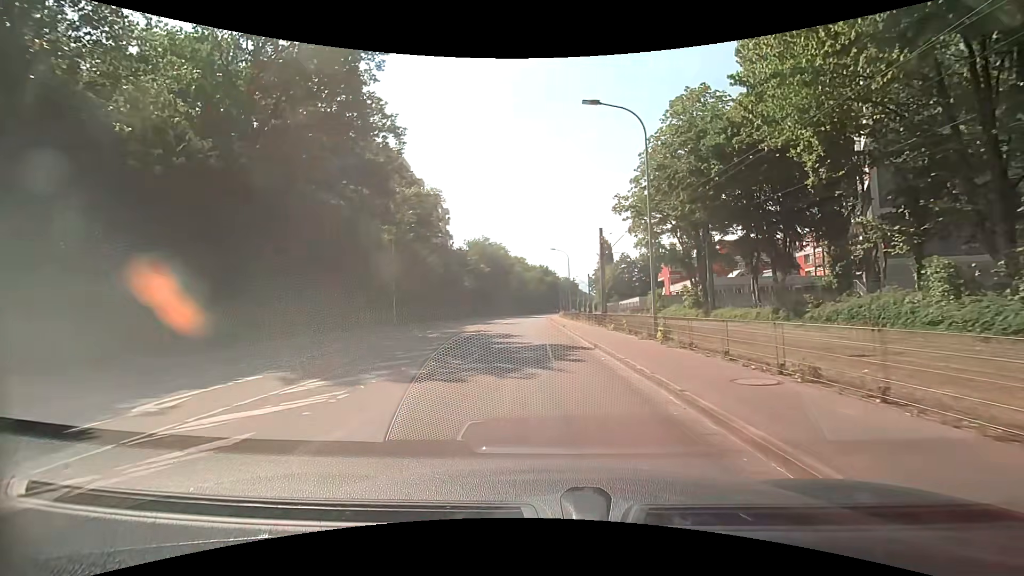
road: secondary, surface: asphalt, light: Day
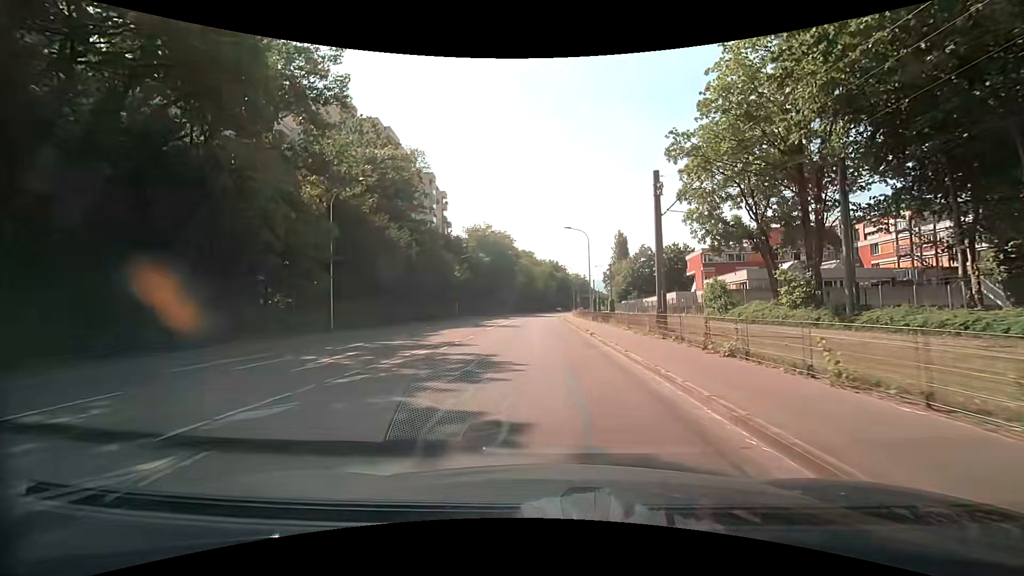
(-0.3, +15.6) m; -1°
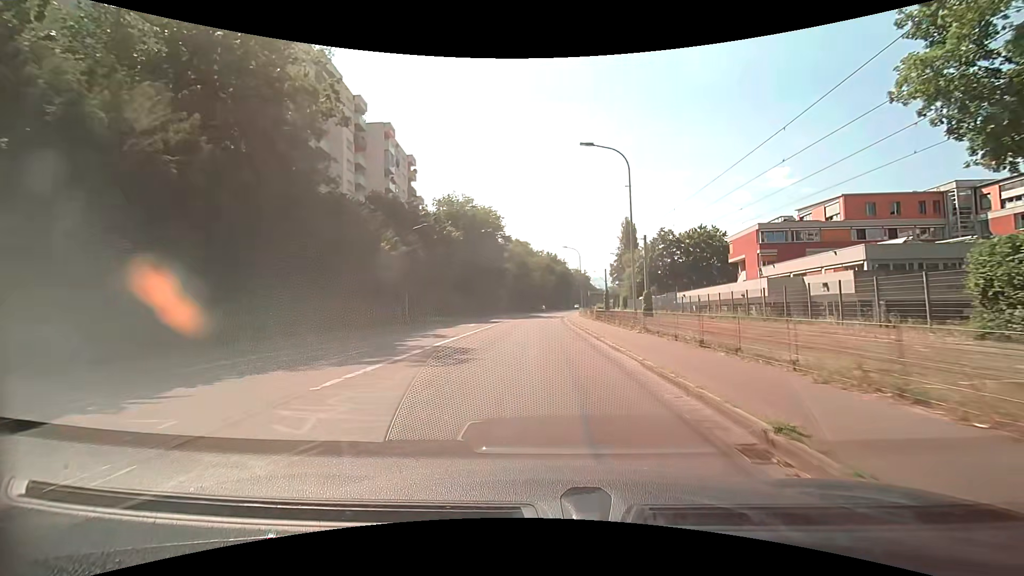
(+0.2, +25.0) m; +1°
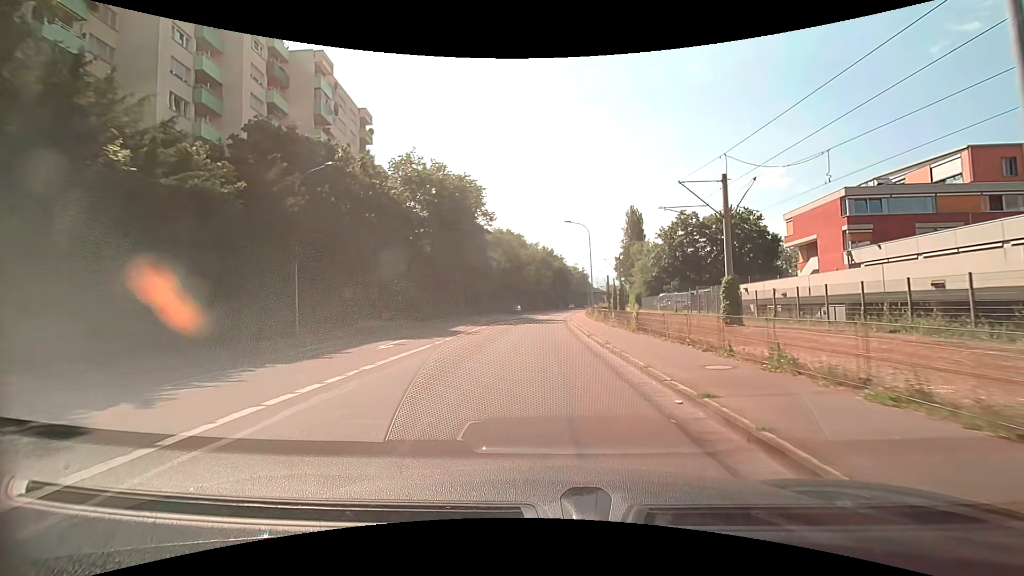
(+0.1, +19.7) m; +1°
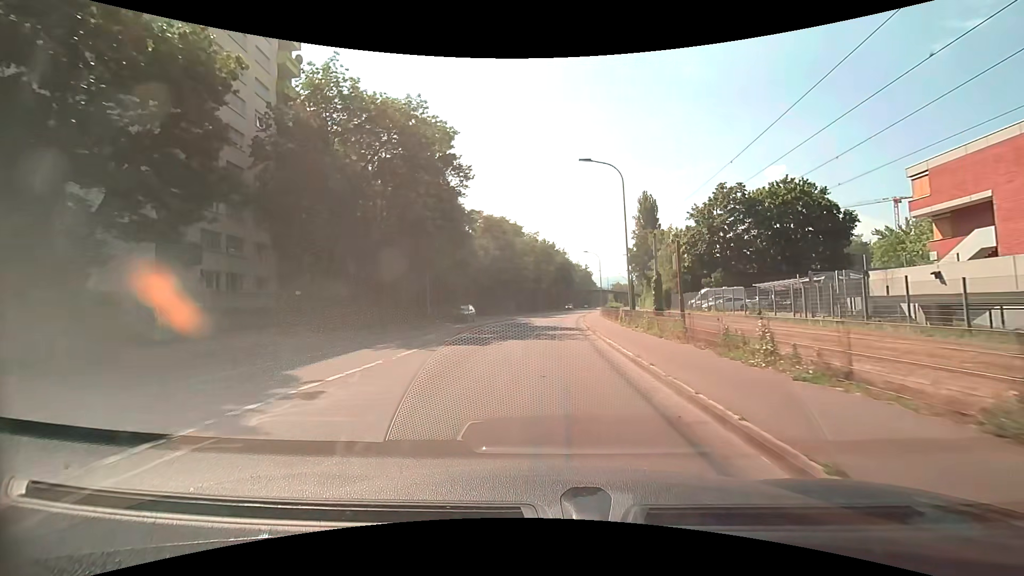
(-0.3, +19.8) m; 0°
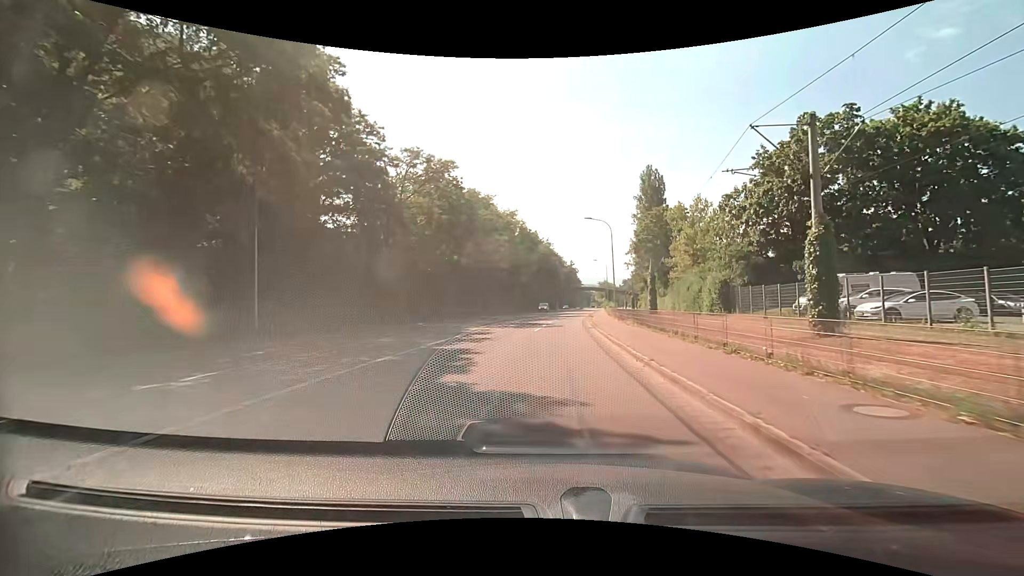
(+0.1, +27.5) m; +2°
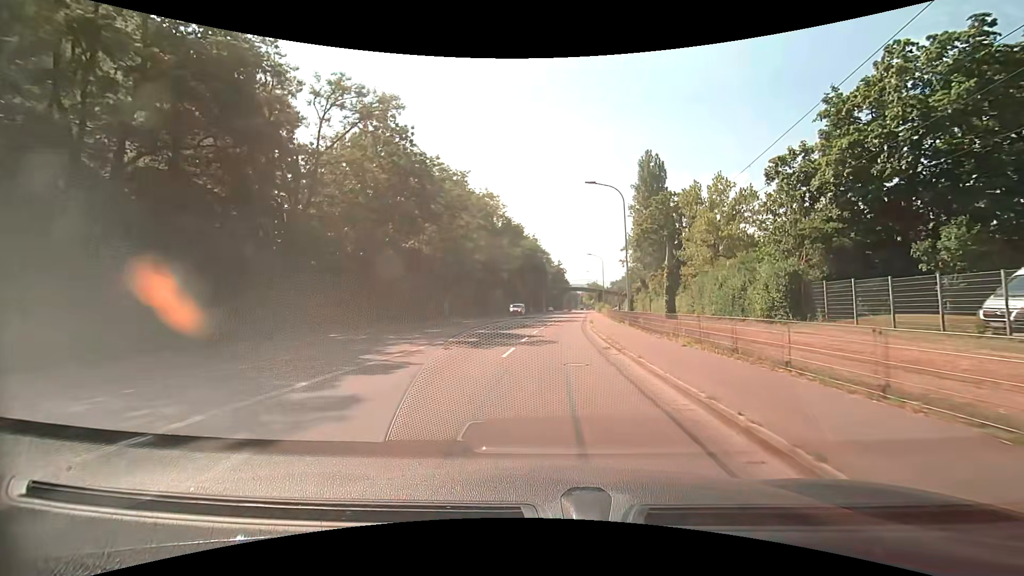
(+0.1, +13.5) m; +1°
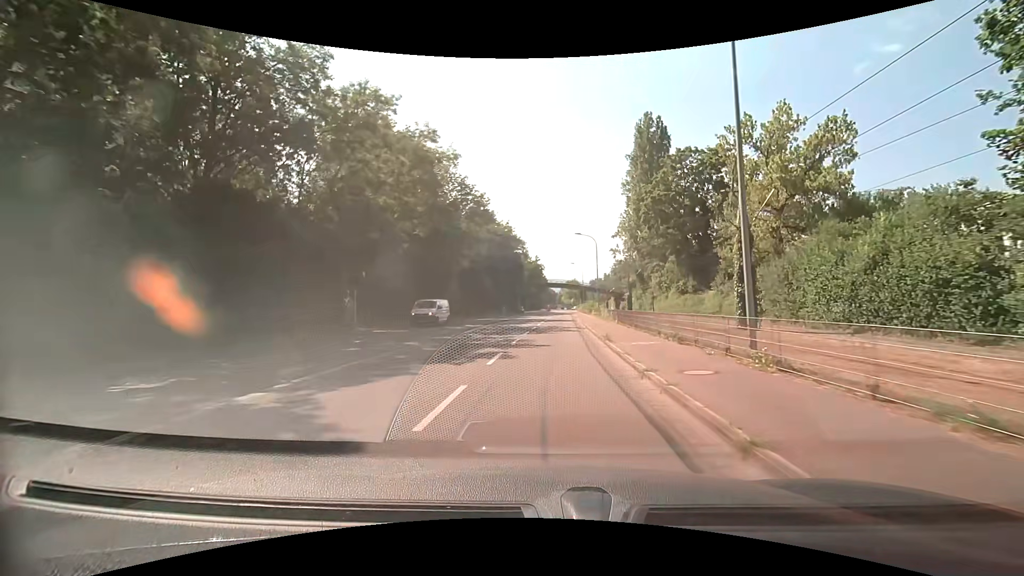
(+0.5, +20.5) m; +2°
(0, +10) (0, +20) (+1, +30) (+1, +40) (0, +50) (0, +60) (-1, +70) (-1, +80) (0, +90) (+1, +100) m
